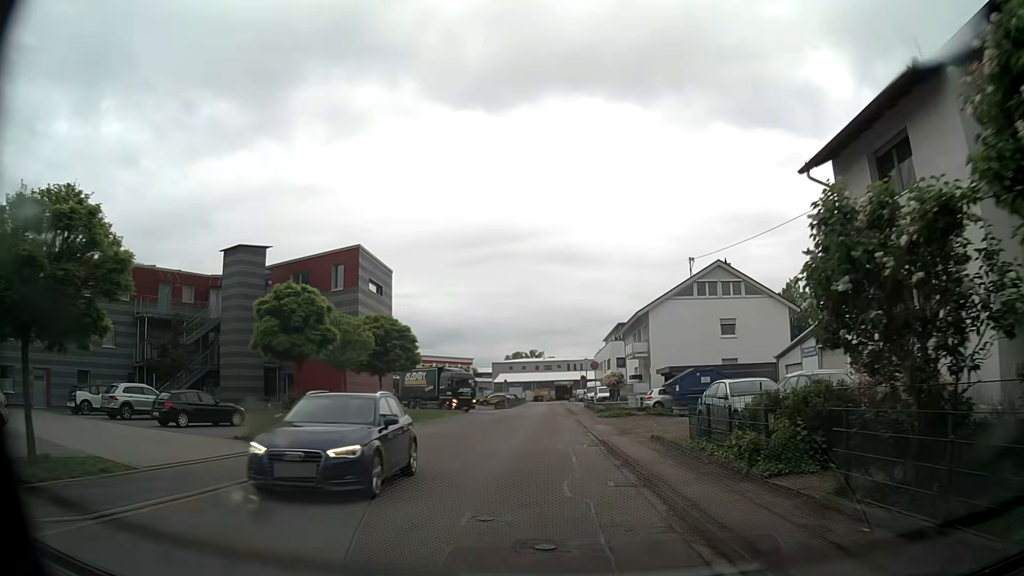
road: unclassified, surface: asphalt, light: Day
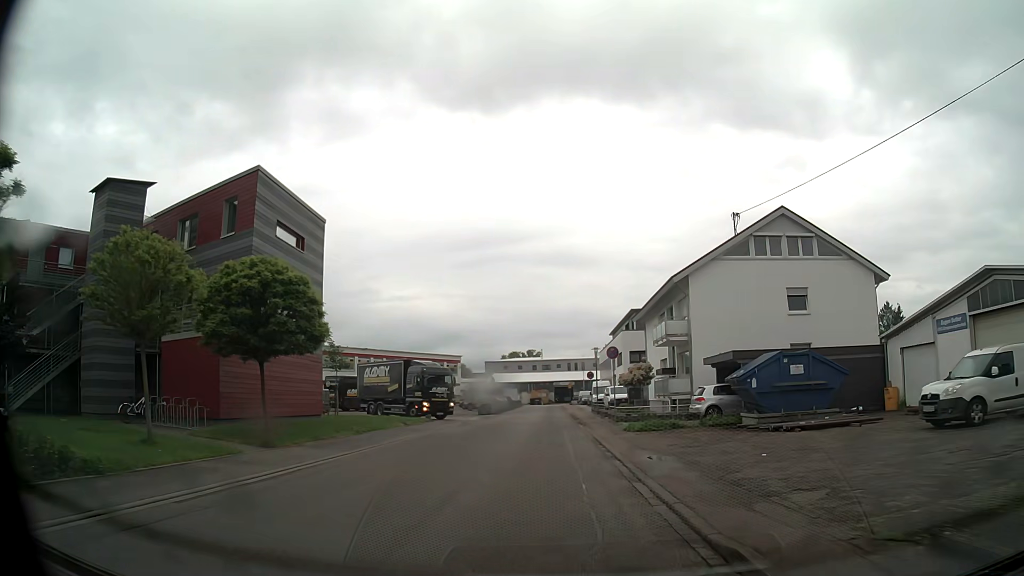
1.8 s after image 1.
(0.0, +14.3) m; -1°
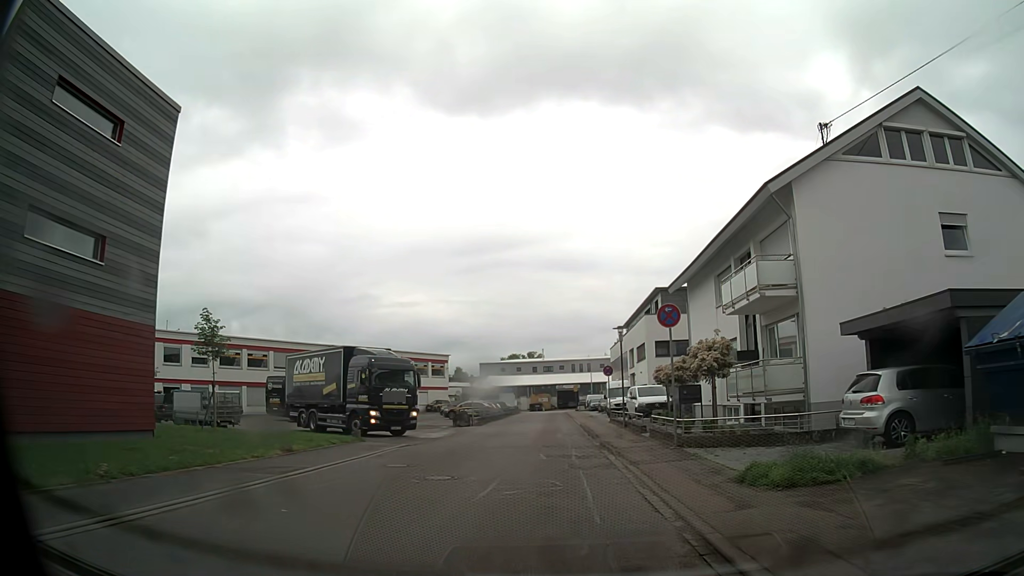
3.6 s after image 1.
(+0.1, +14.9) m; 0°
(0, +10) (0, +20) (0, +30) (0, +40) (0, +50) (0, +60) (0, +70) (0, +80) (+1, +90) (-4, +99) m
